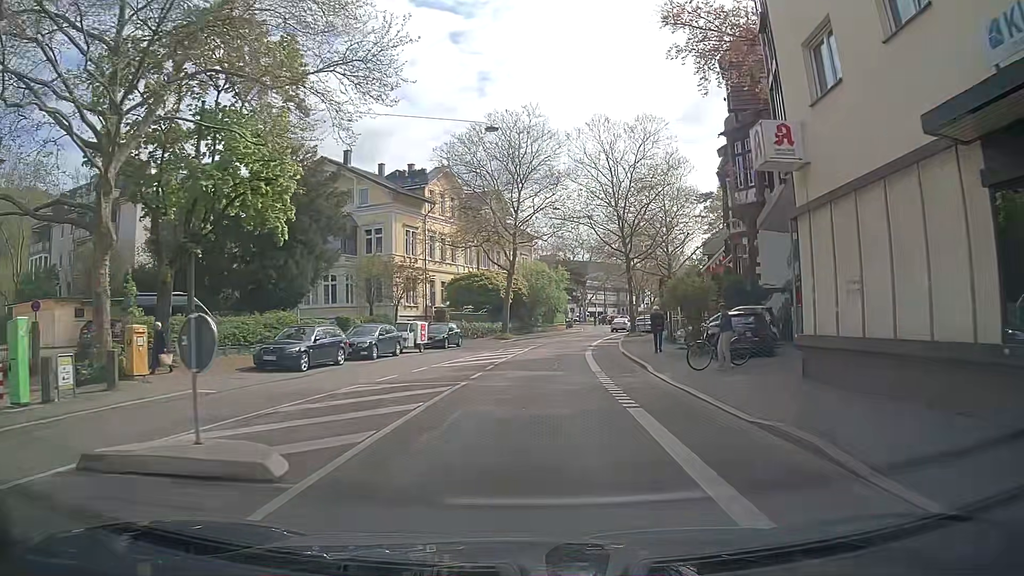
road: tertiary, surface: asphalt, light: Day
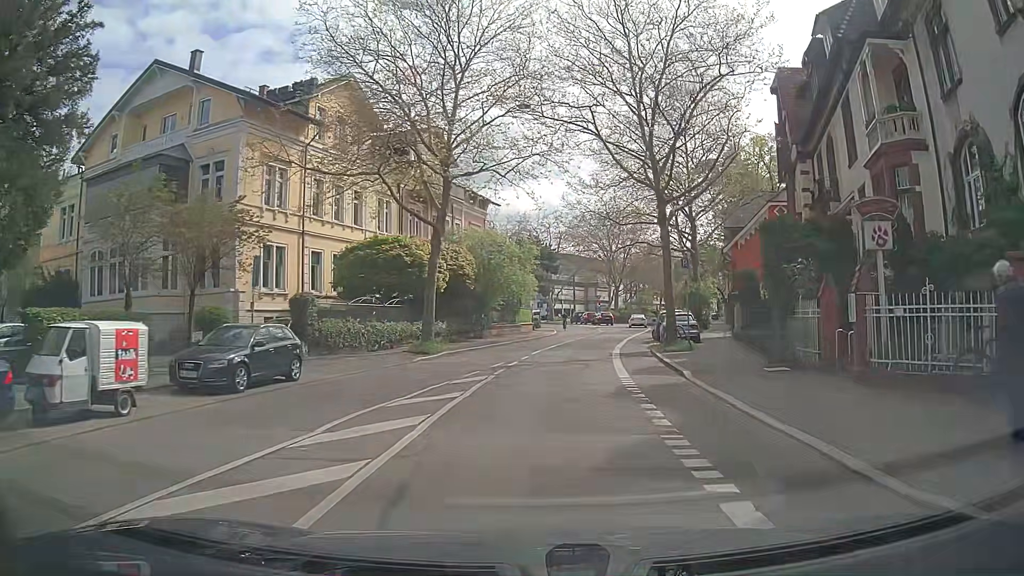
(+0.6, +23.6) m; +4°
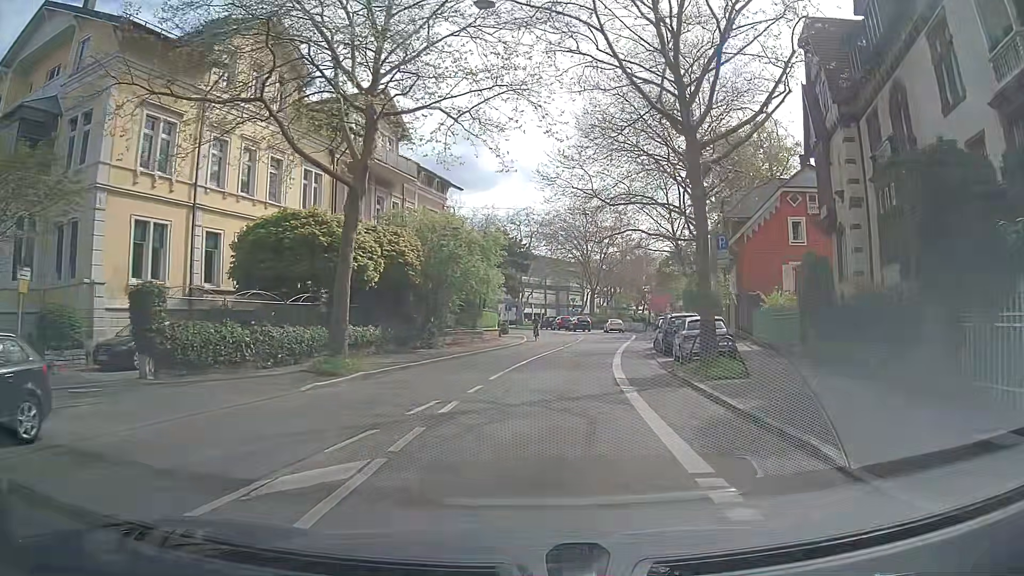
(+0.1, +9.2) m; +2°
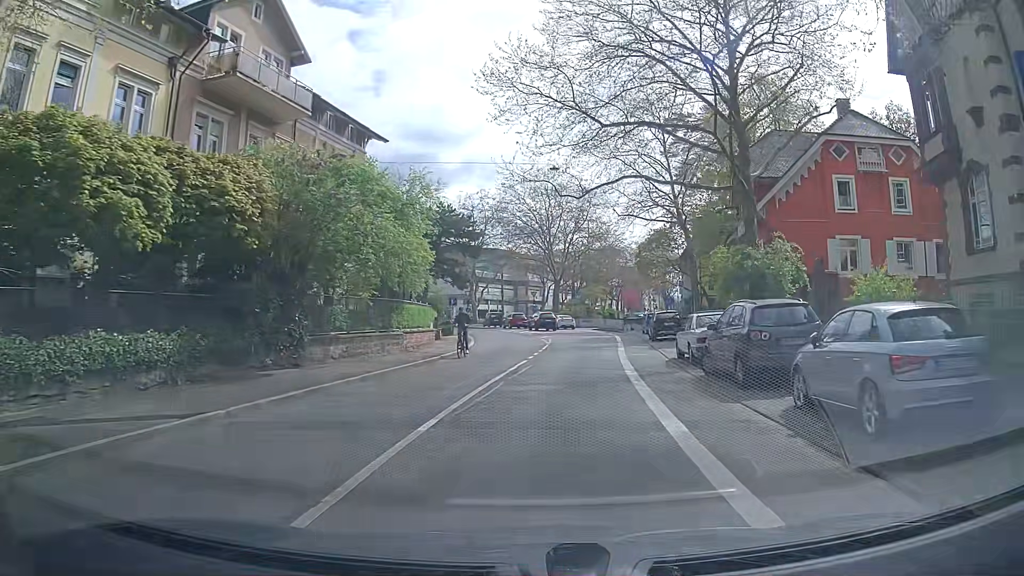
(+0.3, +13.7) m; +3°
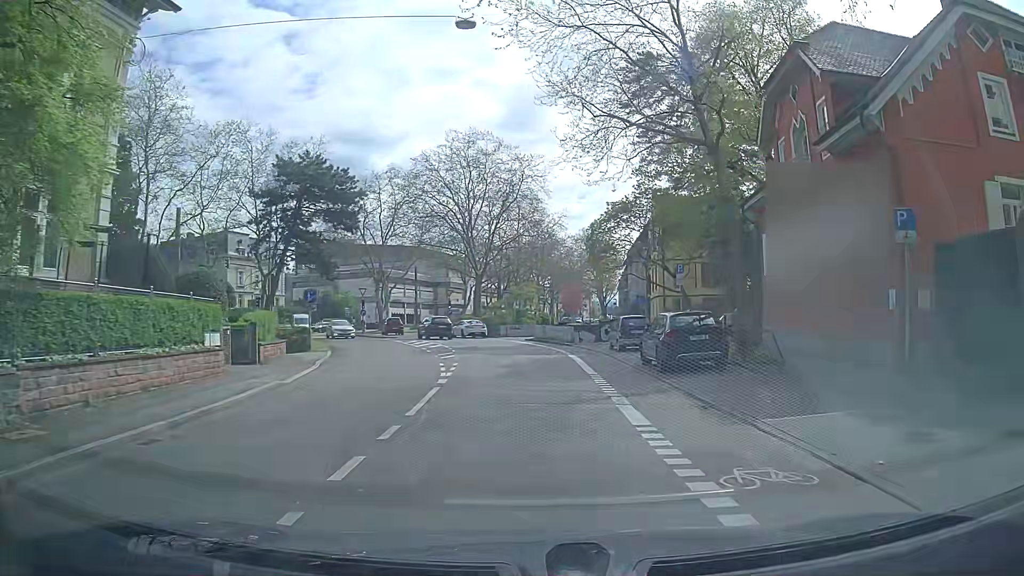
(+1.2, +18.3) m; +7°
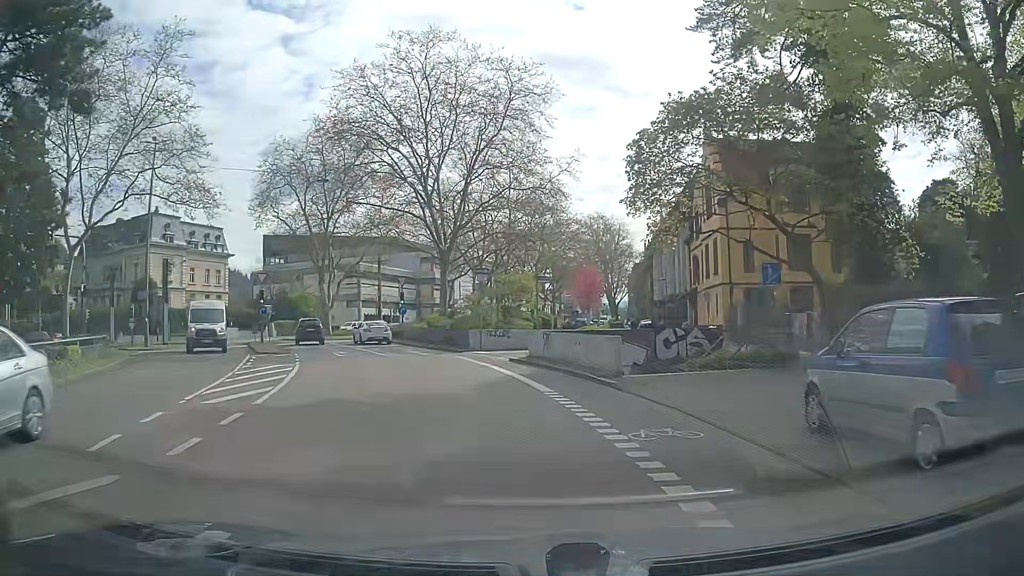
(+0.3, +23.0) m; +2°
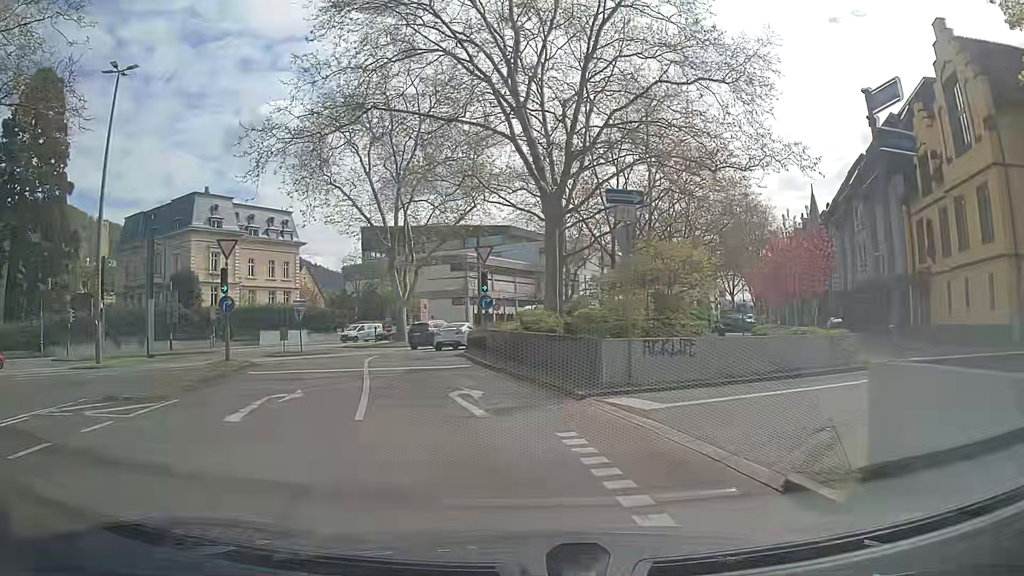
(-2.0, +18.1) m; -12°
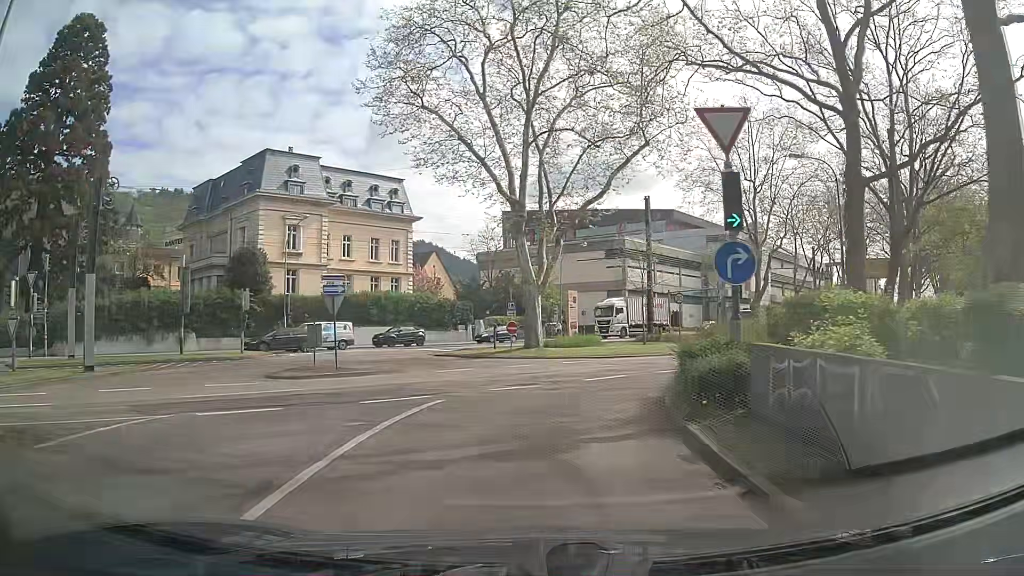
(-2.3, +17.6) m; -14°
